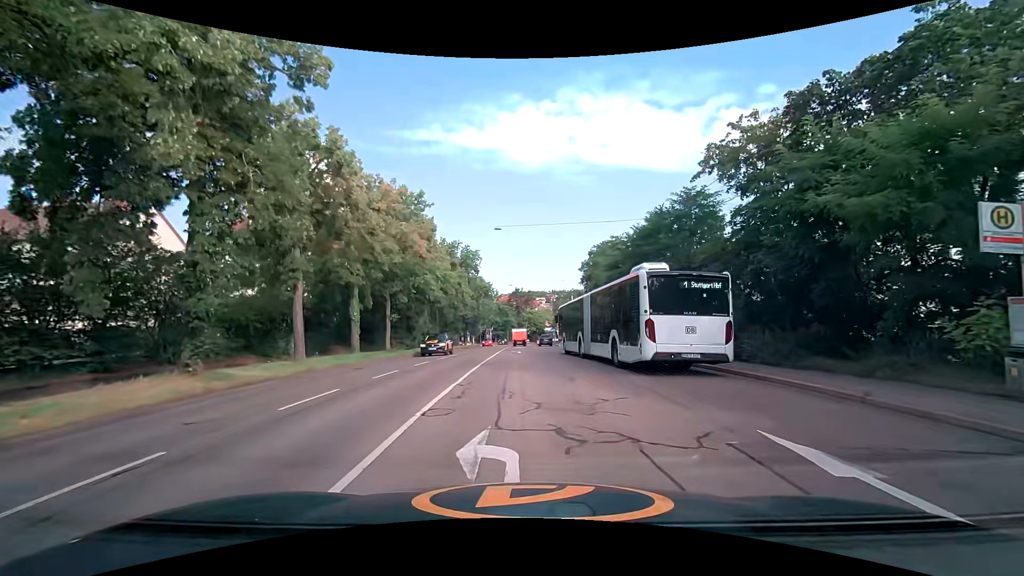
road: secondary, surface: asphalt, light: Day
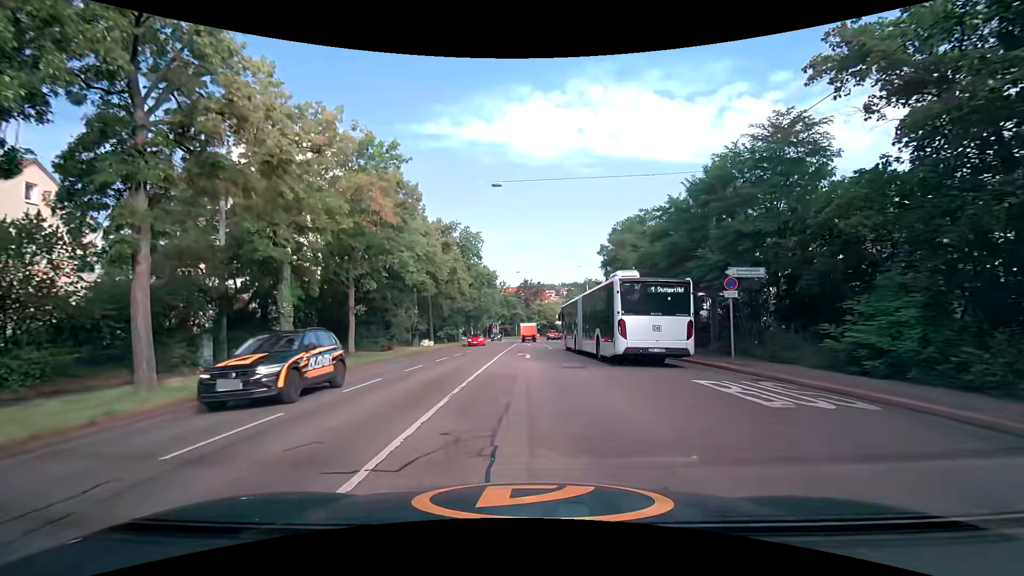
(0.0, +9.4) m; -2°
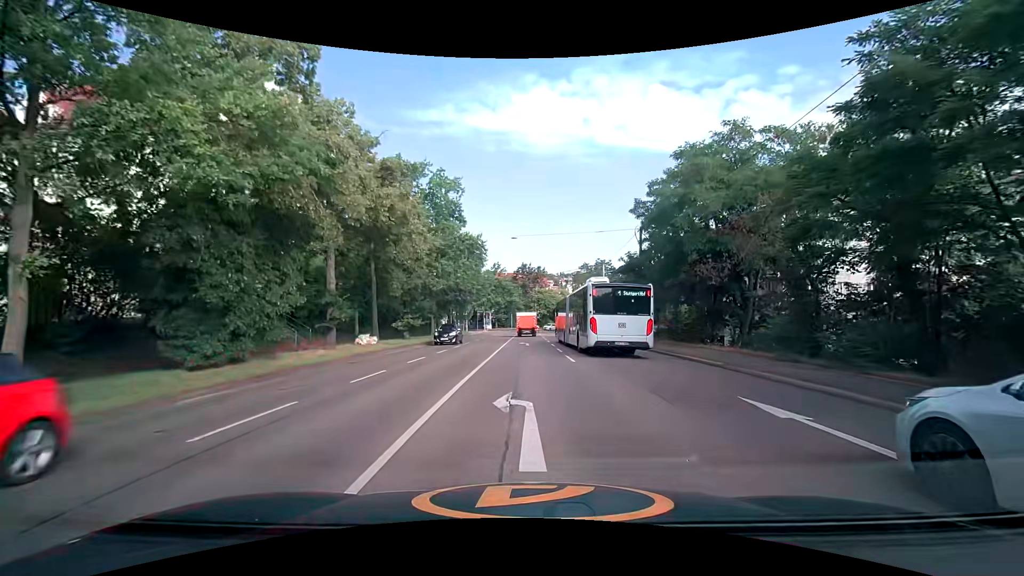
(+0.2, +17.8) m; +1°
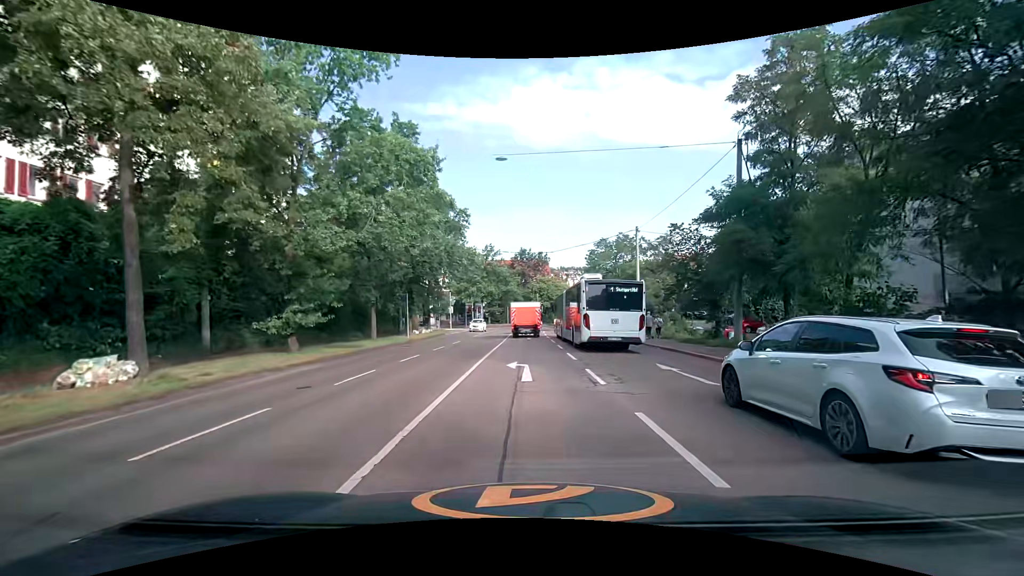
(-0.1, +19.0) m; 0°
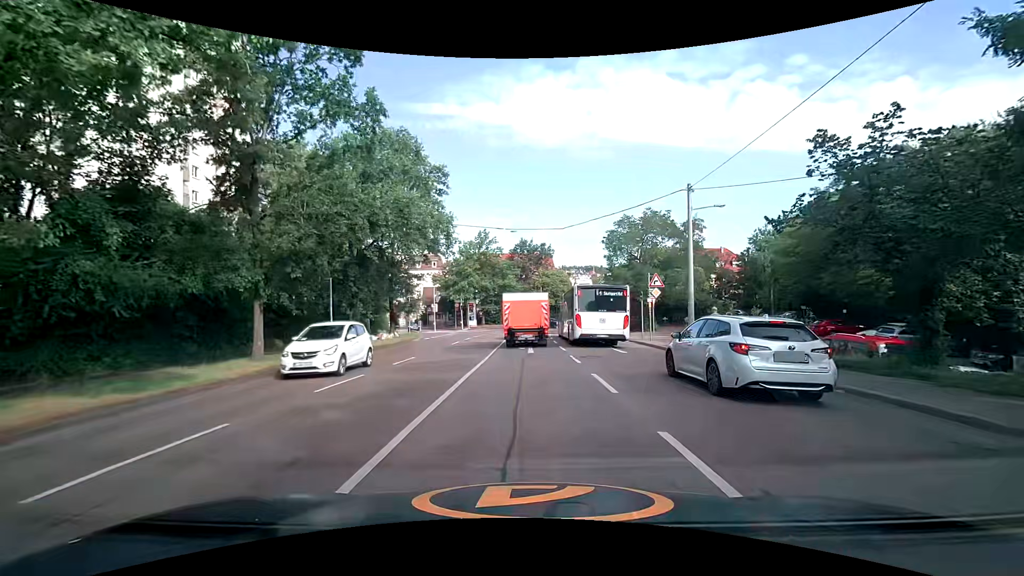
(-0.1, +13.2) m; -1°
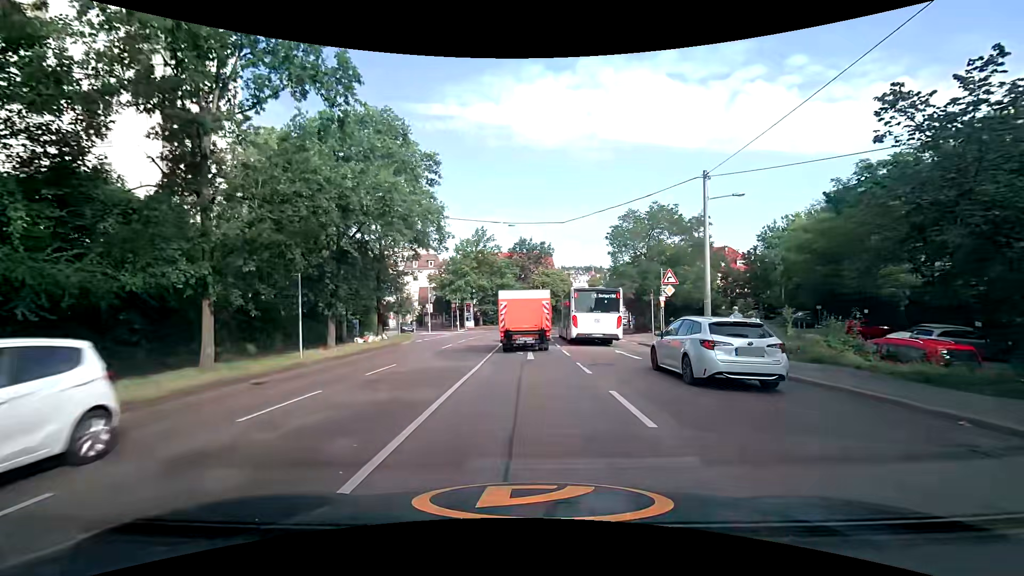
(0.0, +2.7) m; 0°
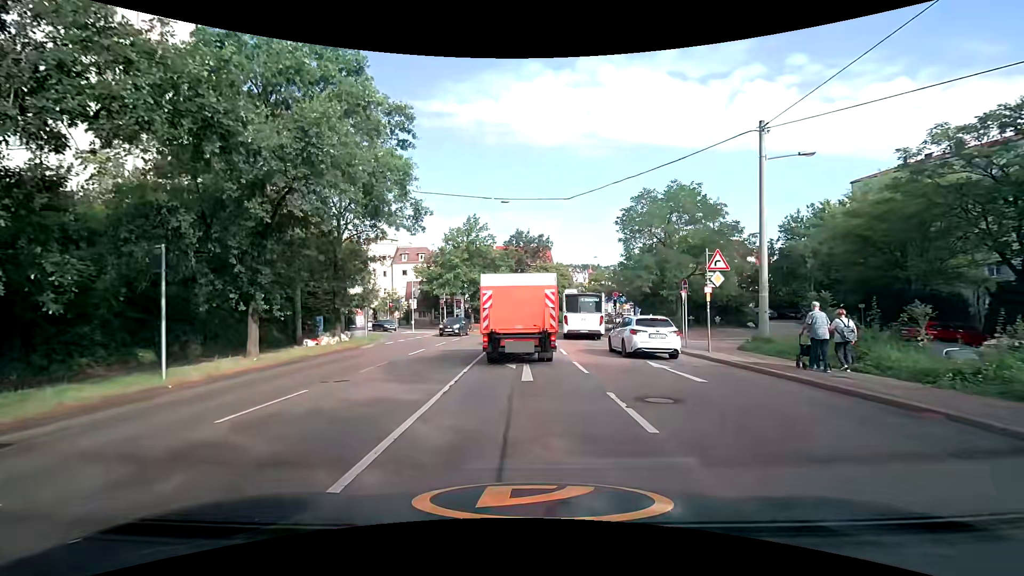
(+0.1, +6.4) m; 0°
